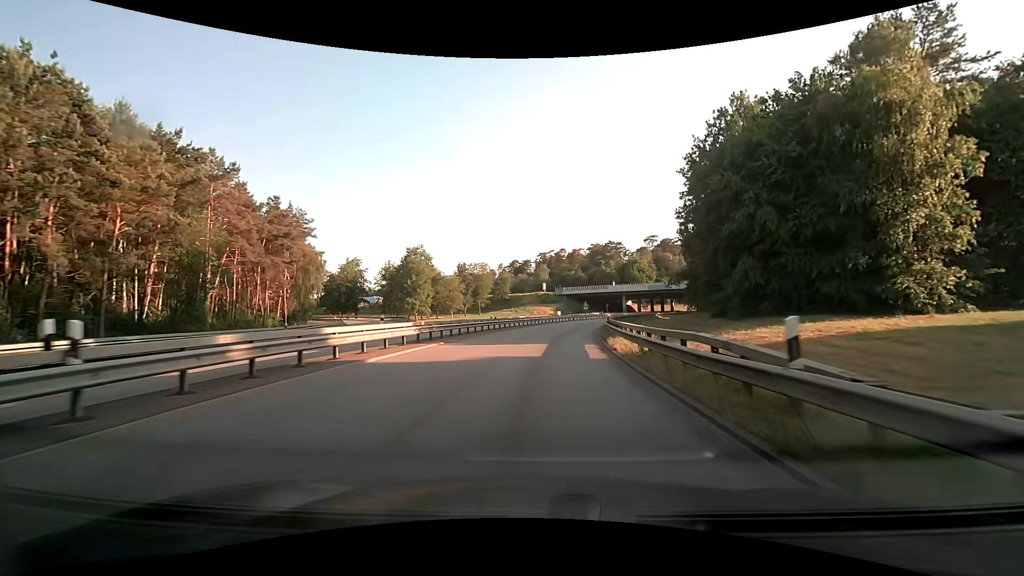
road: motorway_link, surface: asphalt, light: Day
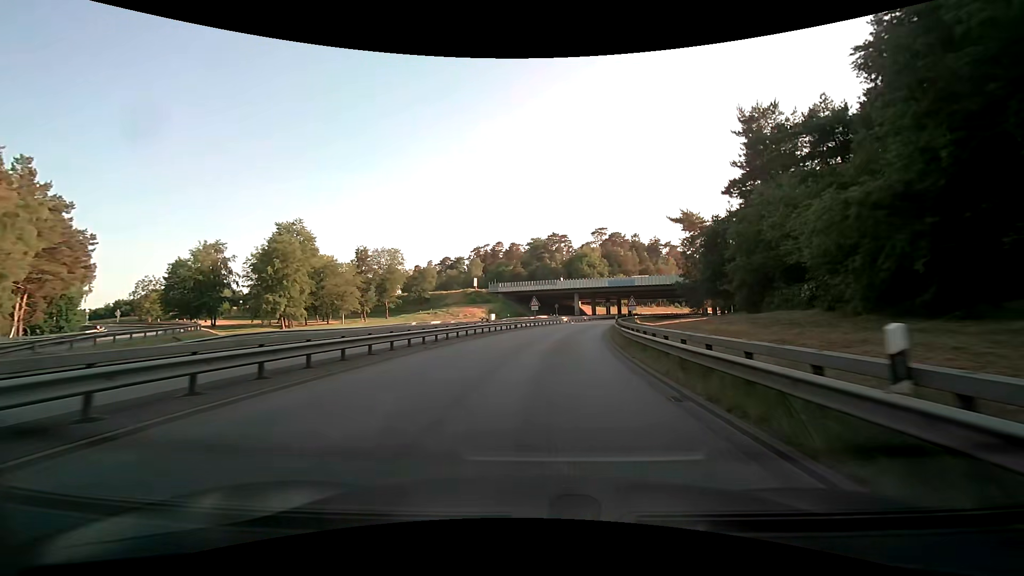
(+2.2, +35.2) m; +8°
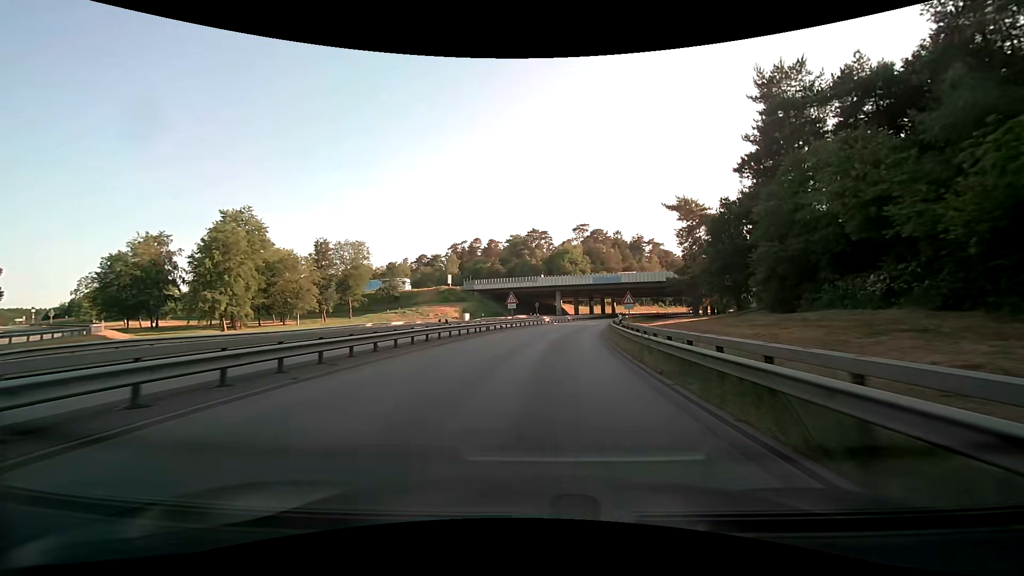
(+0.2, +8.9) m; +2°
(0, +10) (+1, +20) (+2, +30) (+3, +40) (+5, +50) (+7, +59) (+10, +69) (+13, +79) (+16, +88) (+20, +97) m
